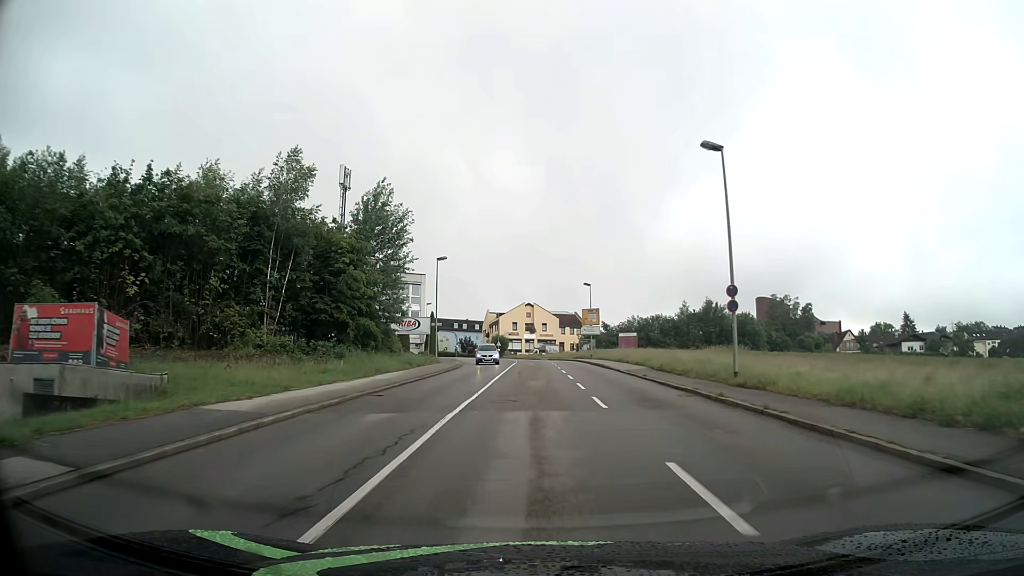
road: tertiary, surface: asphalt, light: Day
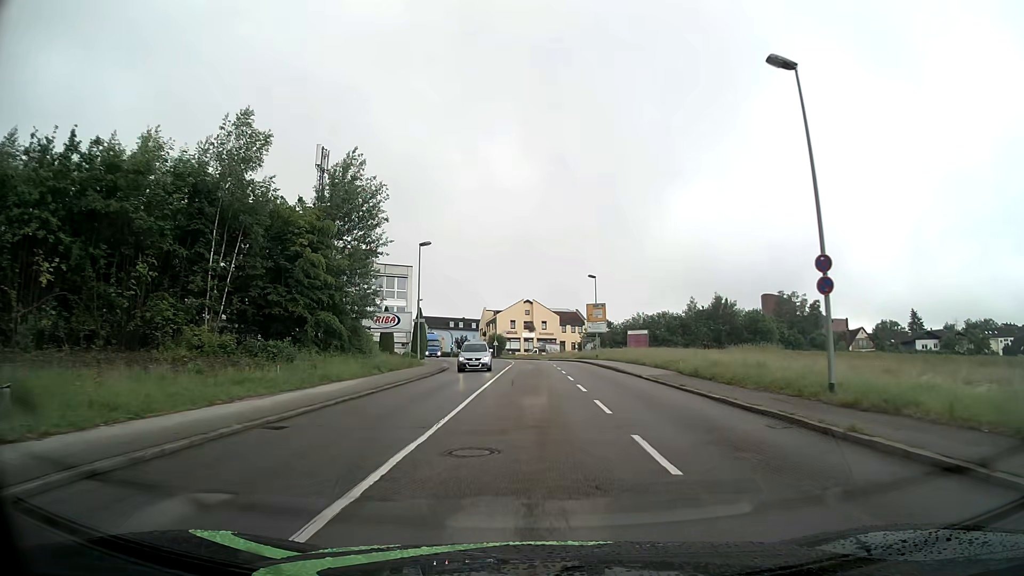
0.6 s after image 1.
(0.0, +7.5) m; 0°
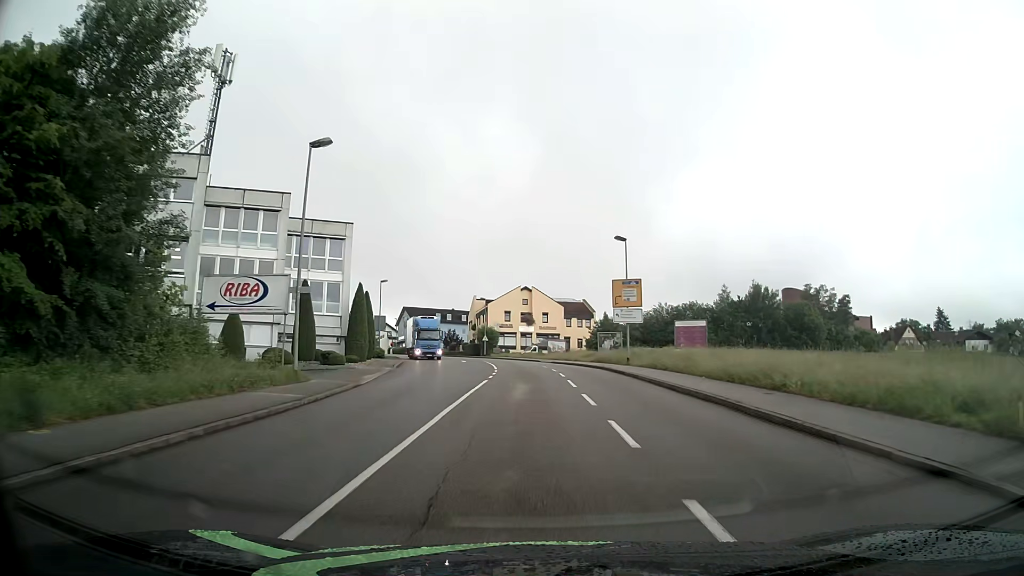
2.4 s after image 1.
(-0.1, +22.6) m; 0°
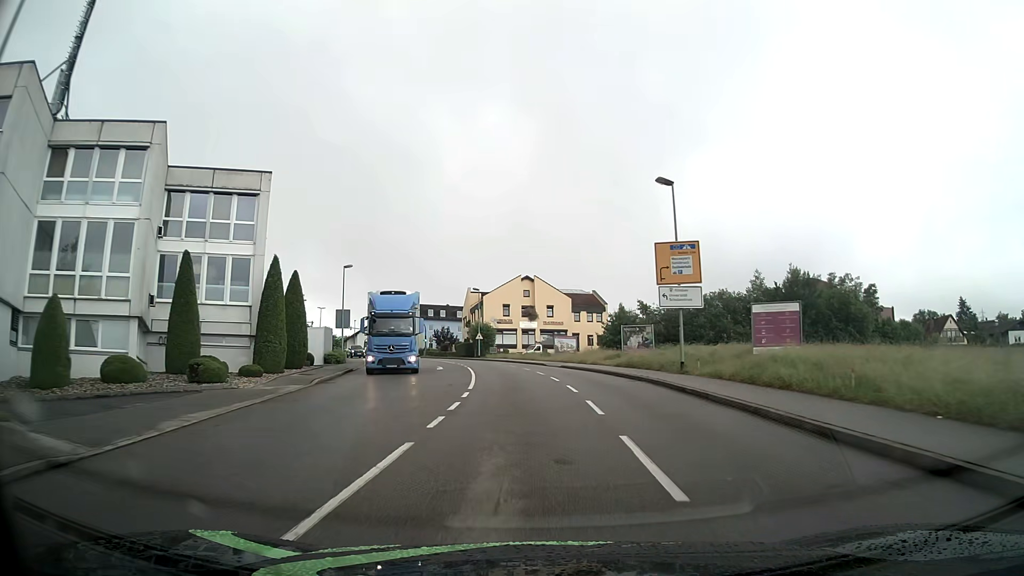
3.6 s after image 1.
(0.0, +15.1) m; 0°
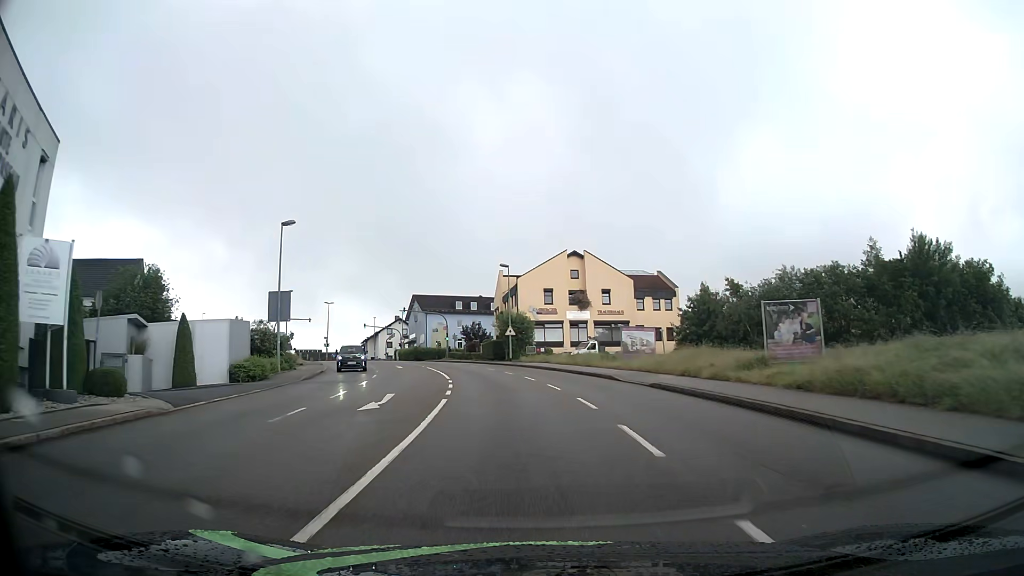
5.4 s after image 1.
(-0.5, +22.8) m; -4°
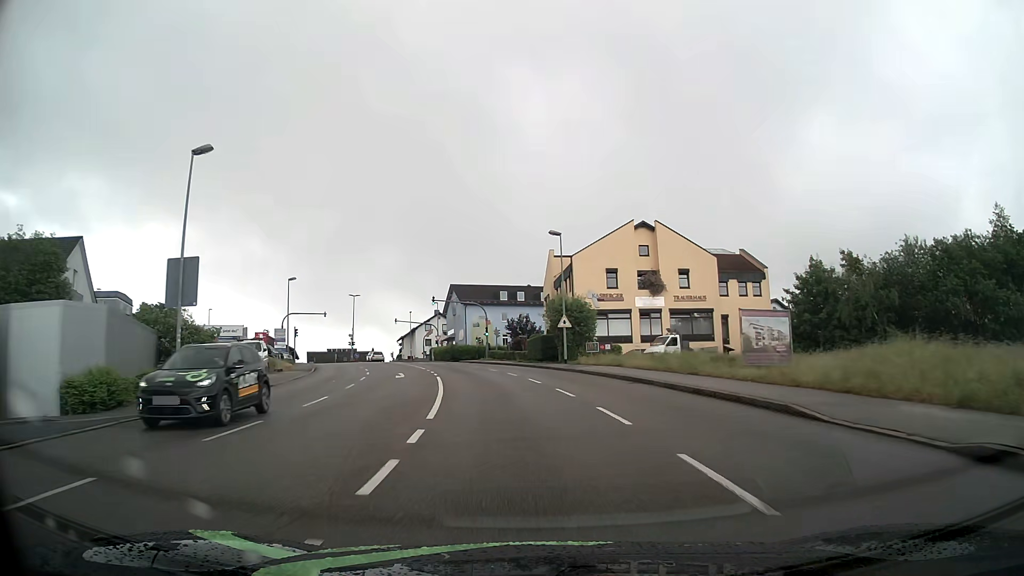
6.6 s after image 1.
(-0.6, +15.2) m; -4°
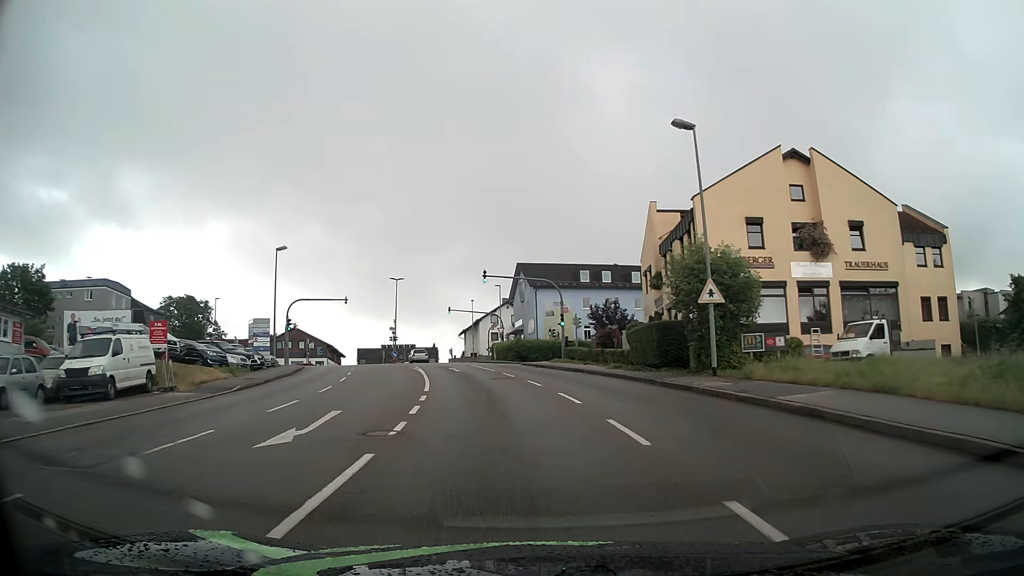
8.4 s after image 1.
(-1.1, +20.3) m; -7°
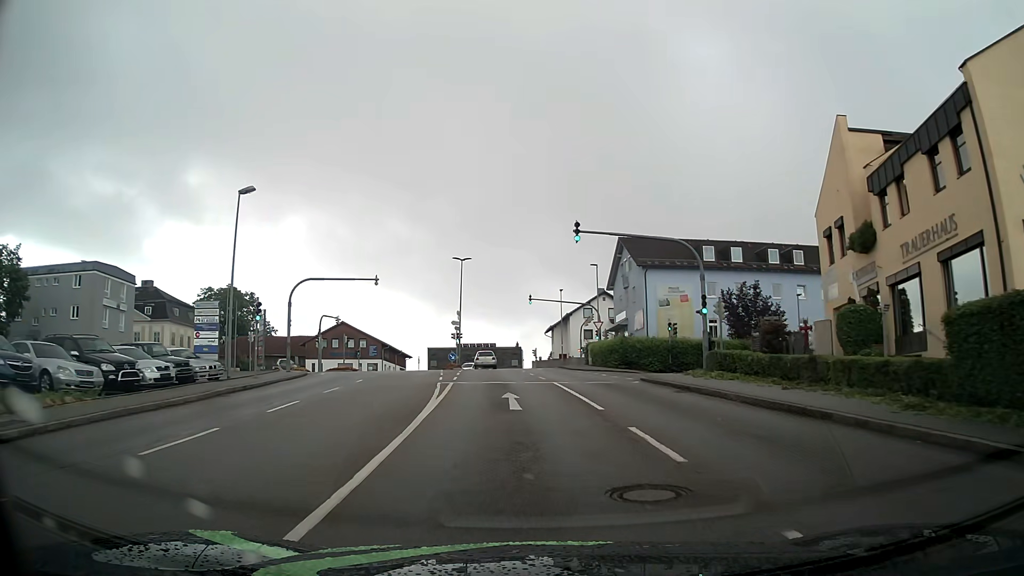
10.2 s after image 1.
(-1.3, +18.7) m; -7°
(0, +10) (-1, +20) (-2, +30) (-3, +40) (-4, +50) (-4, +60) (-7, +69) (-14, +76) (-24, +77) (-34, +77) m
